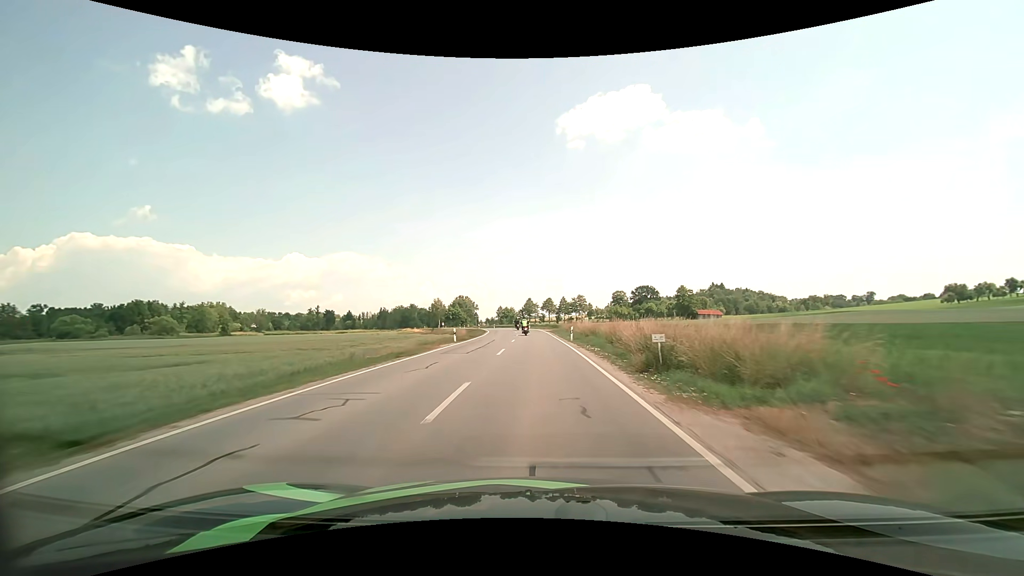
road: secondary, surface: asphalt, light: Day
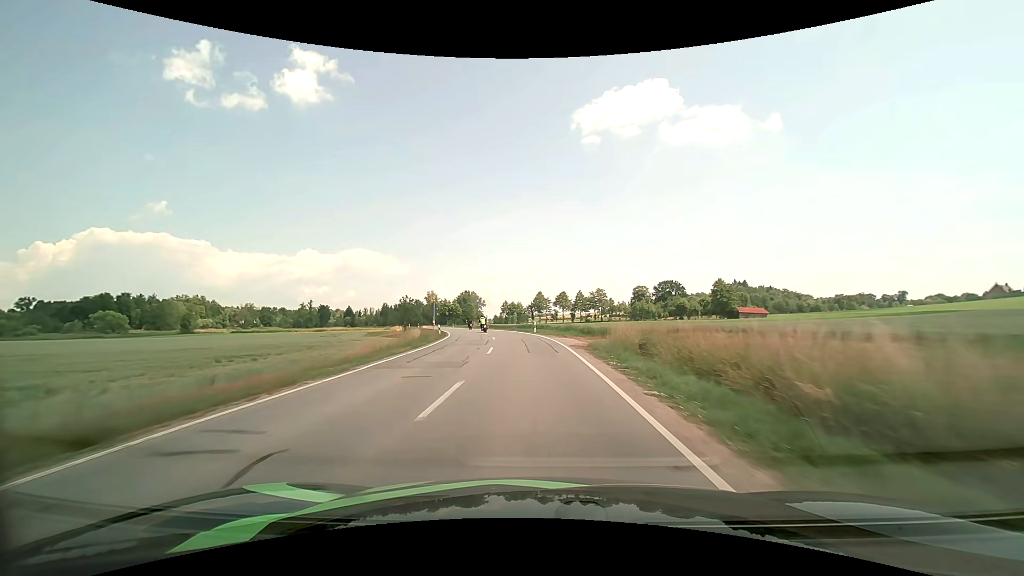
(-0.1, +36.6) m; -1°
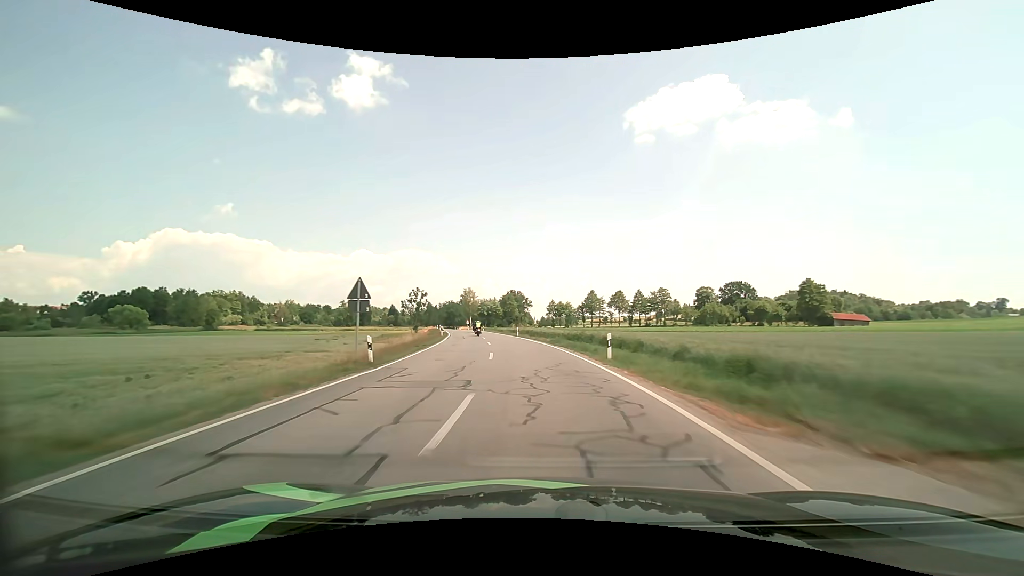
(-0.9, +25.0) m; -5°
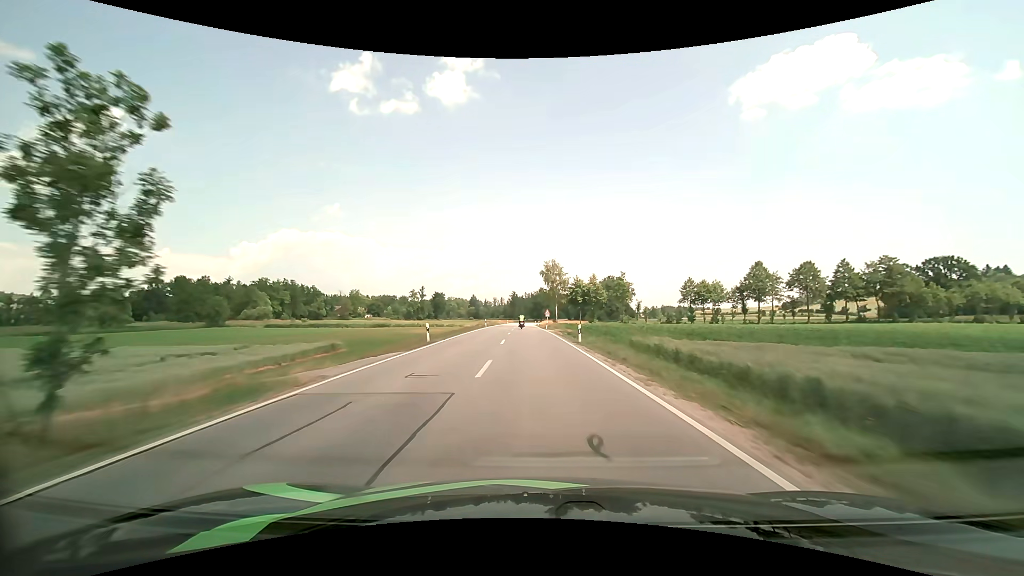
(-7.3, +64.1) m; -11°
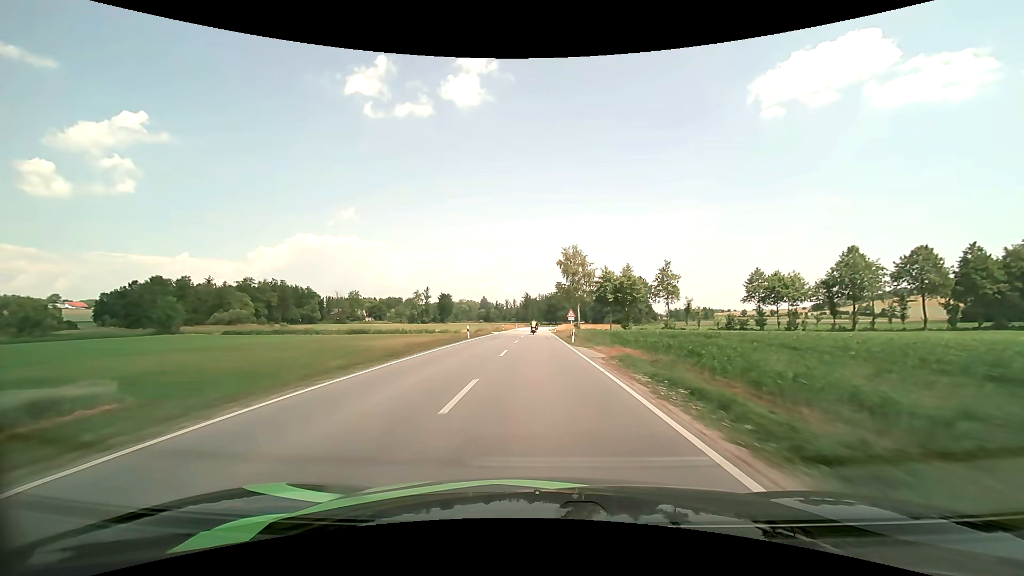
(-0.5, +26.8) m; -2°
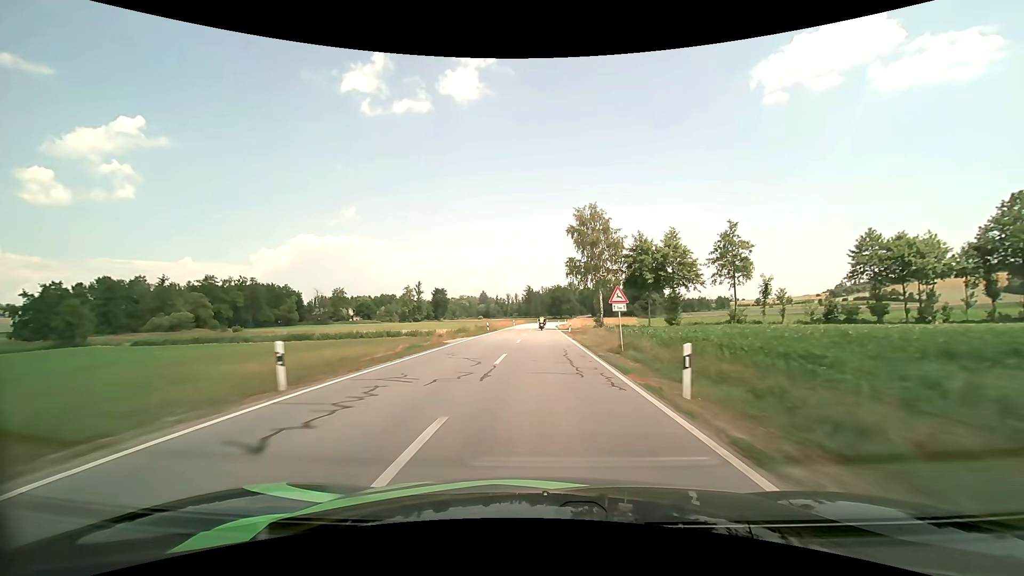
(-0.1, +27.6) m; 0°
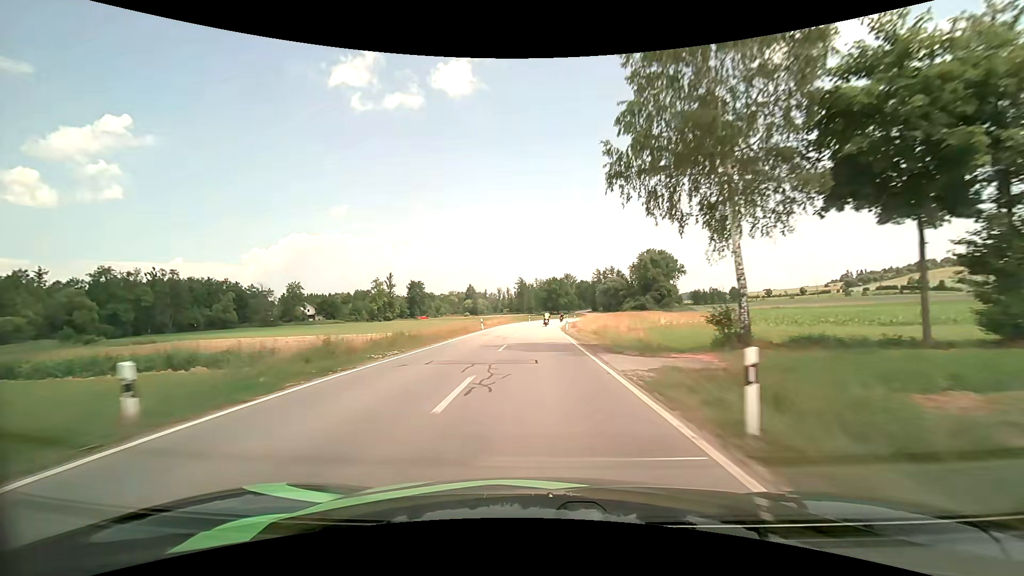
(+0.3, +42.3) m; +1°
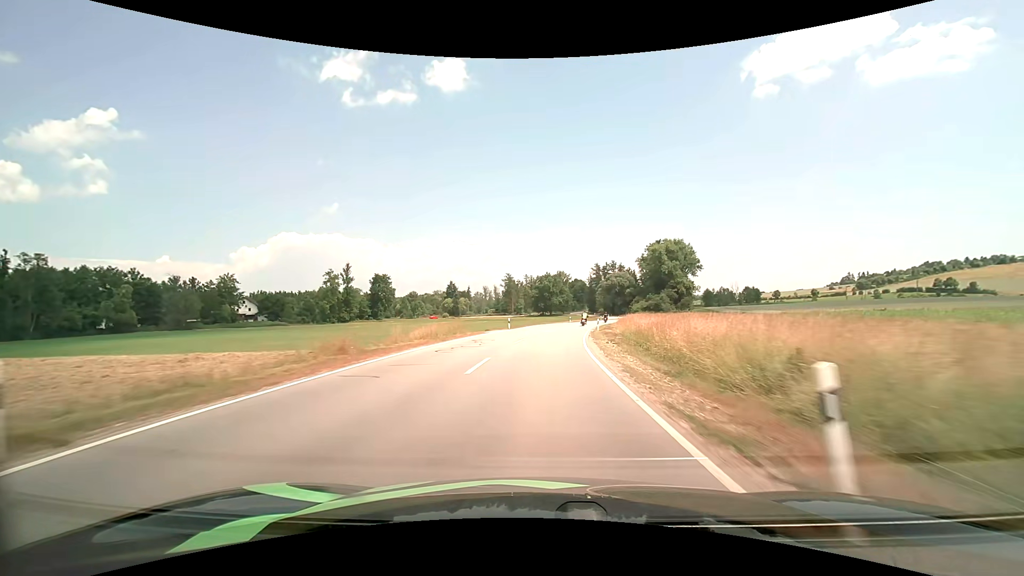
(-0.1, +41.8) m; +1°
(0, +10) (0, +20) (+1, +30) (+2, +40) (+4, +50) (+5, +60) (+7, +69) (+10, +79) (+12, +89) (+15, +99) m
